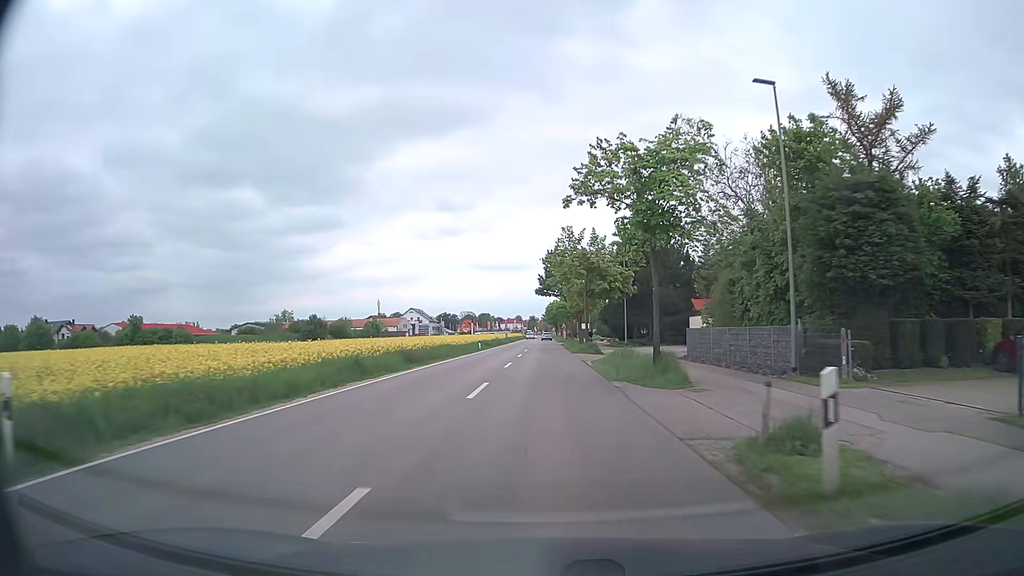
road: secondary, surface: asphalt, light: Day
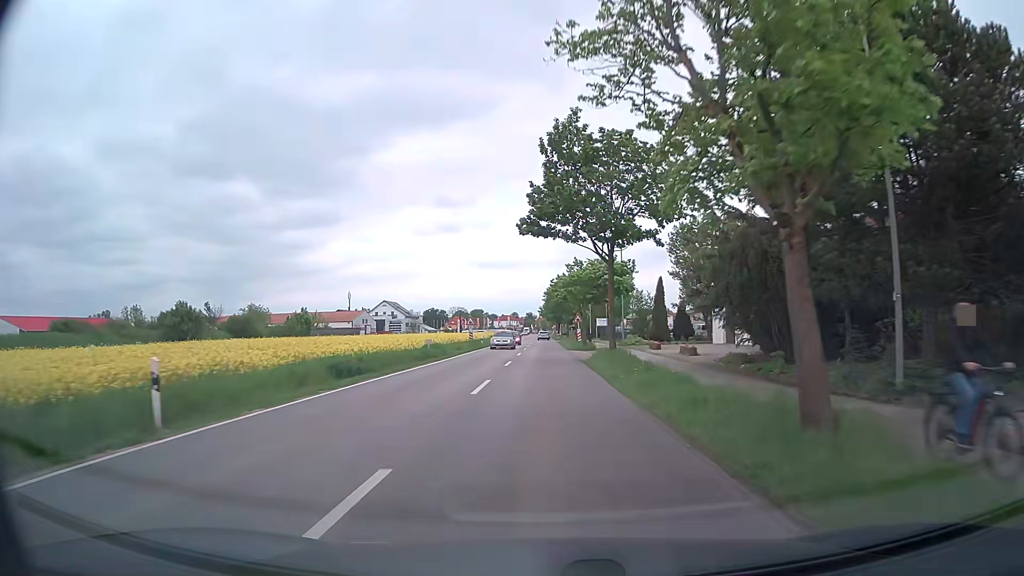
(-0.1, +47.4) m; +1°
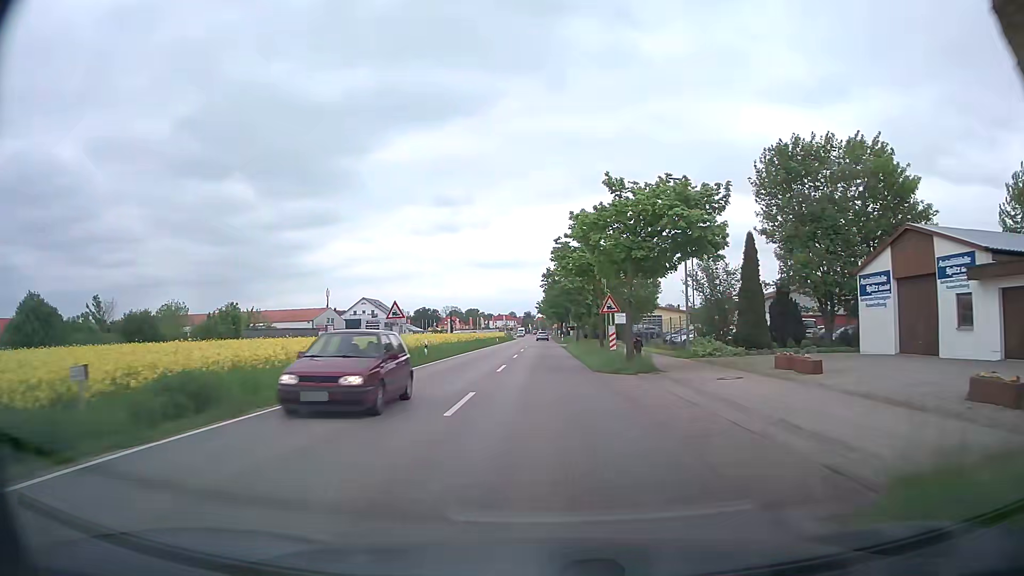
(-0.3, +27.7) m; 0°
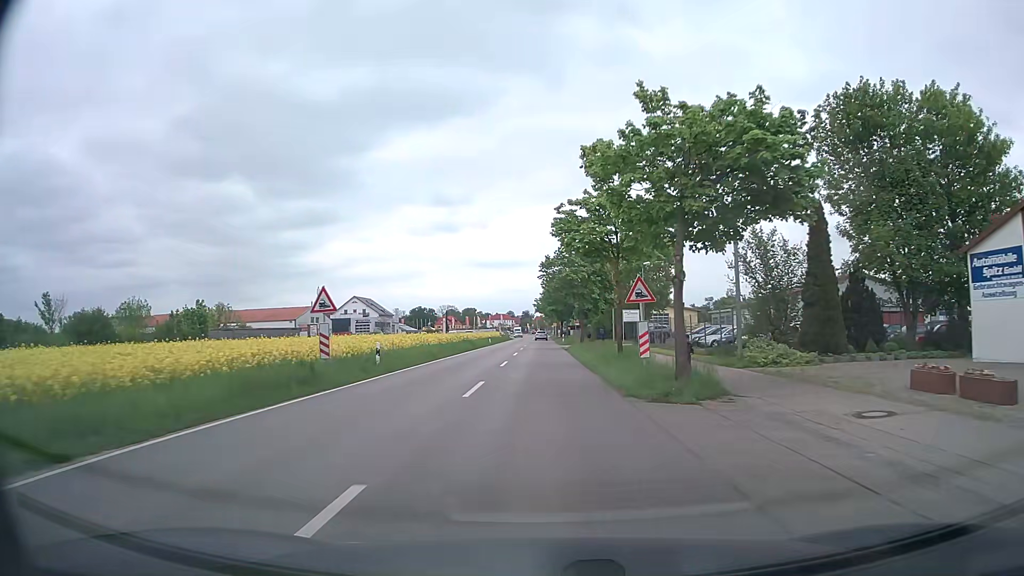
(0.0, +9.1) m; 0°
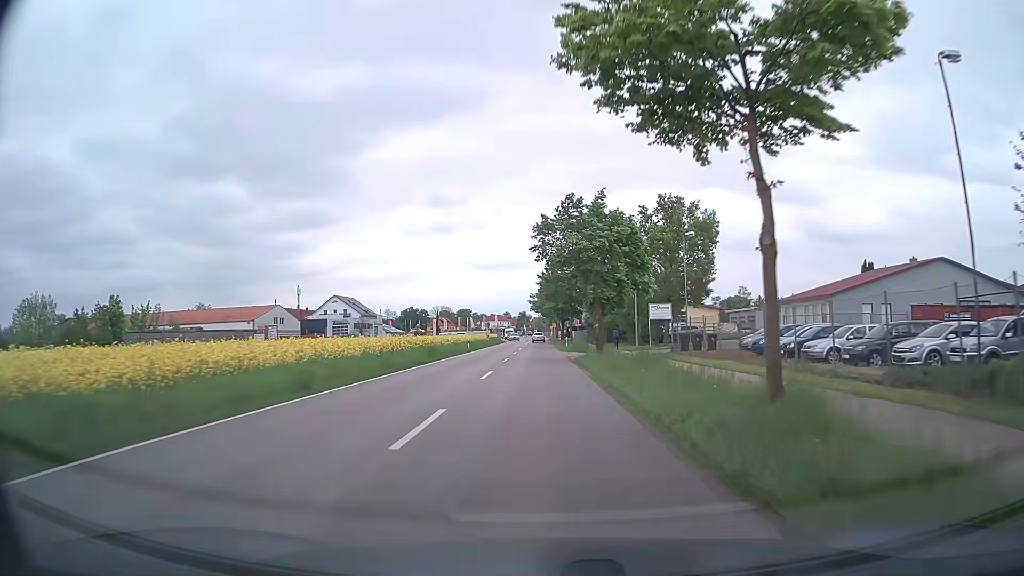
(0.0, +18.0) m; 0°
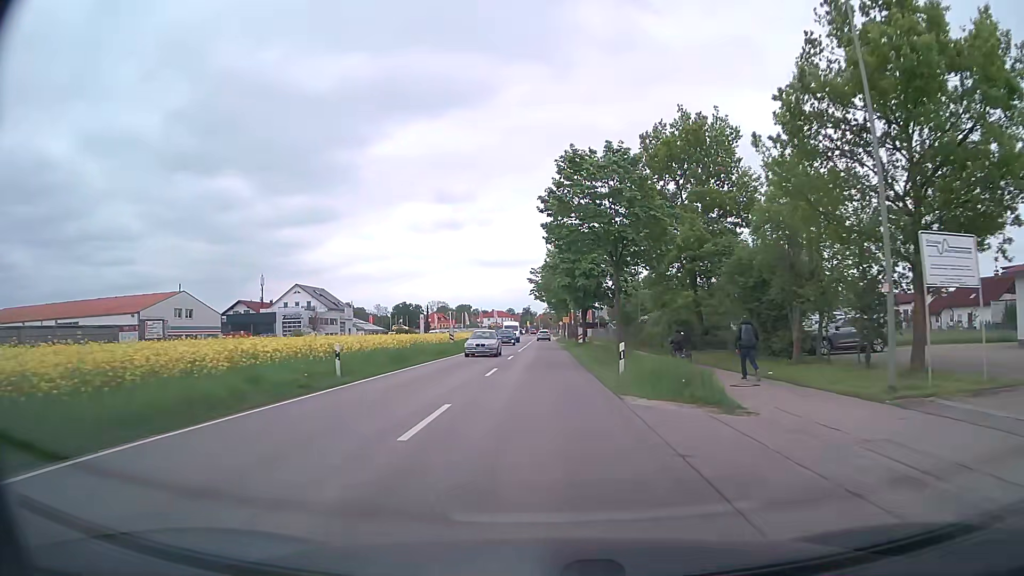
(+0.2, +35.5) m; 0°
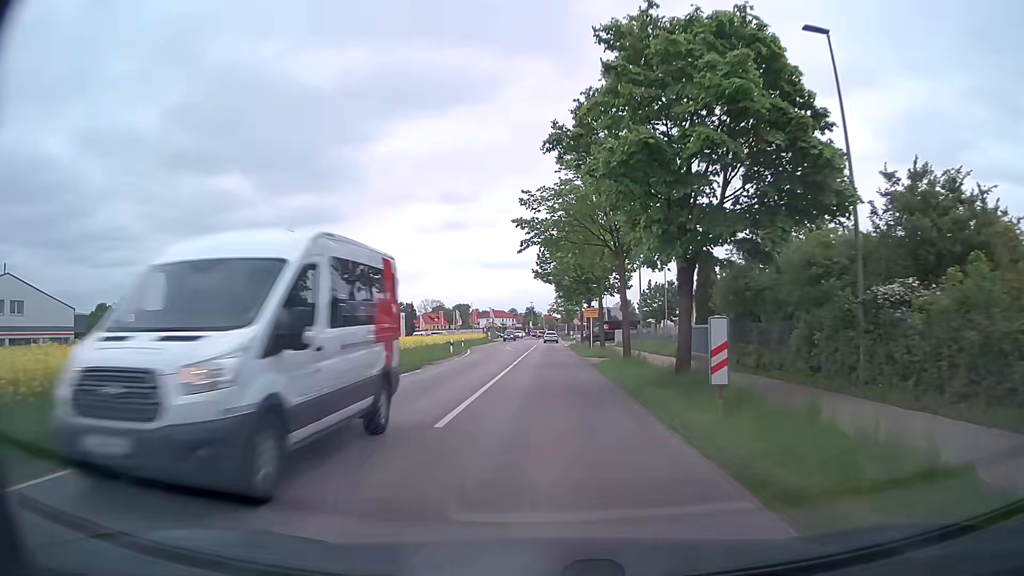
(-0.3, +34.9) m; -1°
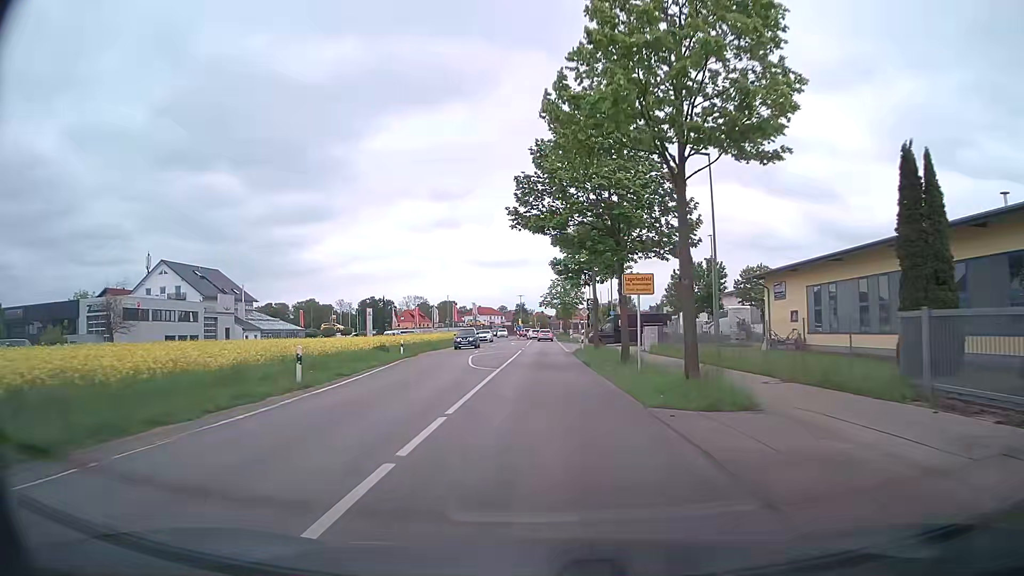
(+0.1, +25.5) m; +1°
(0, +10) (0, +20) (0, +30) (0, +40) (0, +50) (-1, +60) (-1, +70) (-1, +80) (0, +90) (-1, +100) m
